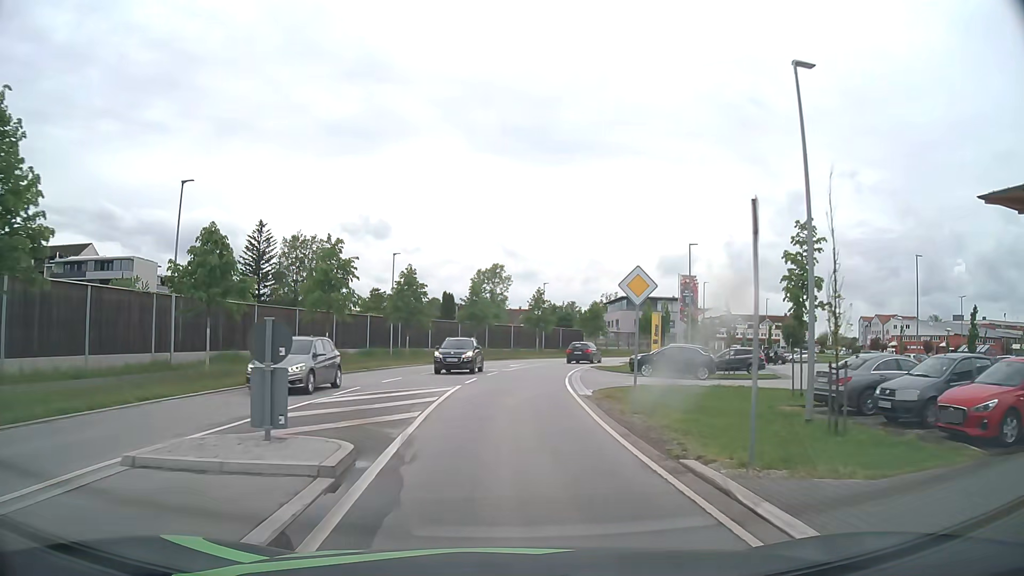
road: unclassified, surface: asphalt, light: Day
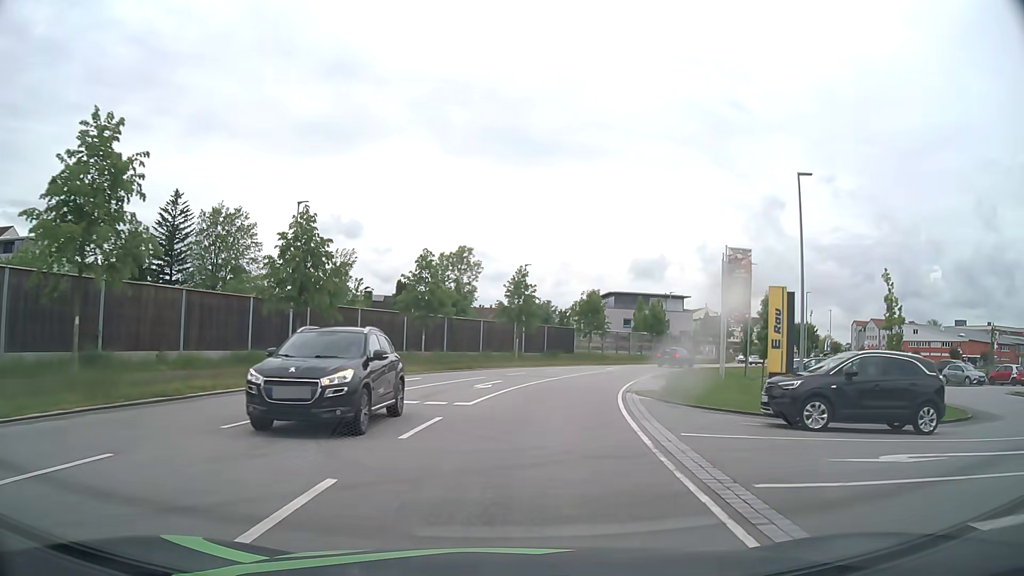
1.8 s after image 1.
(0.0, +19.8) m; +2°
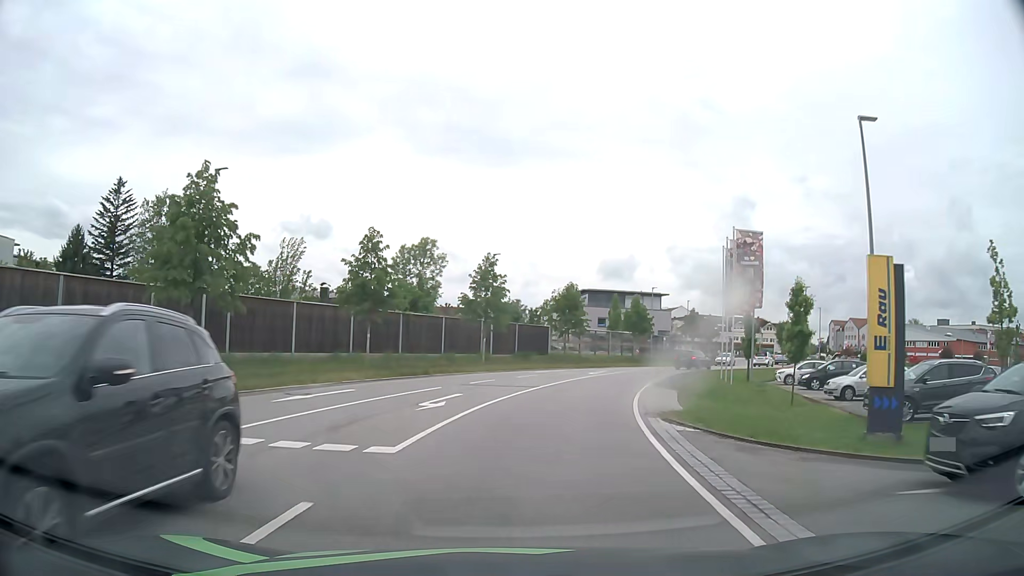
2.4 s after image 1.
(+0.1, +6.9) m; +2°
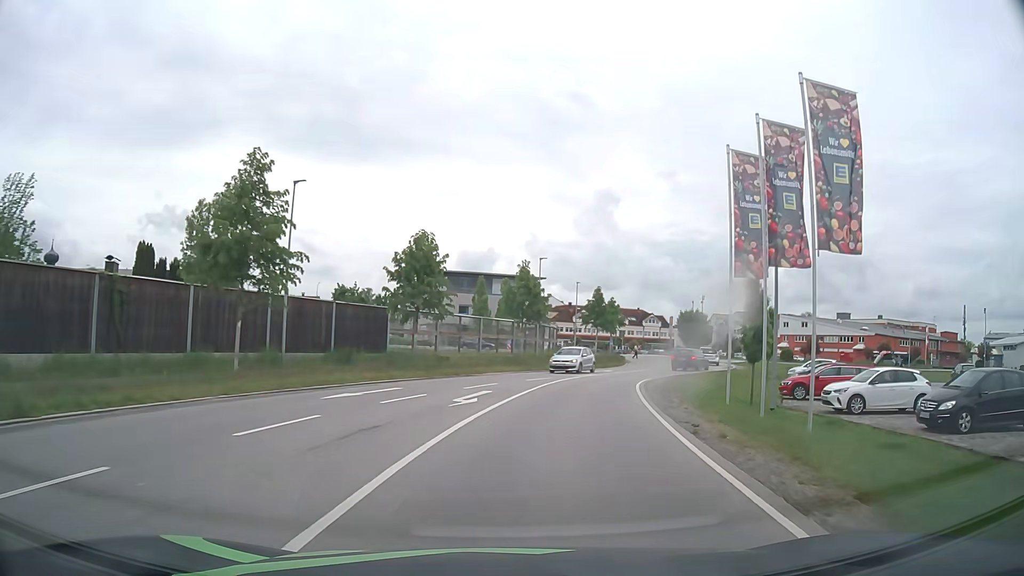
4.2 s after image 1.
(+2.0, +21.2) m; +12°
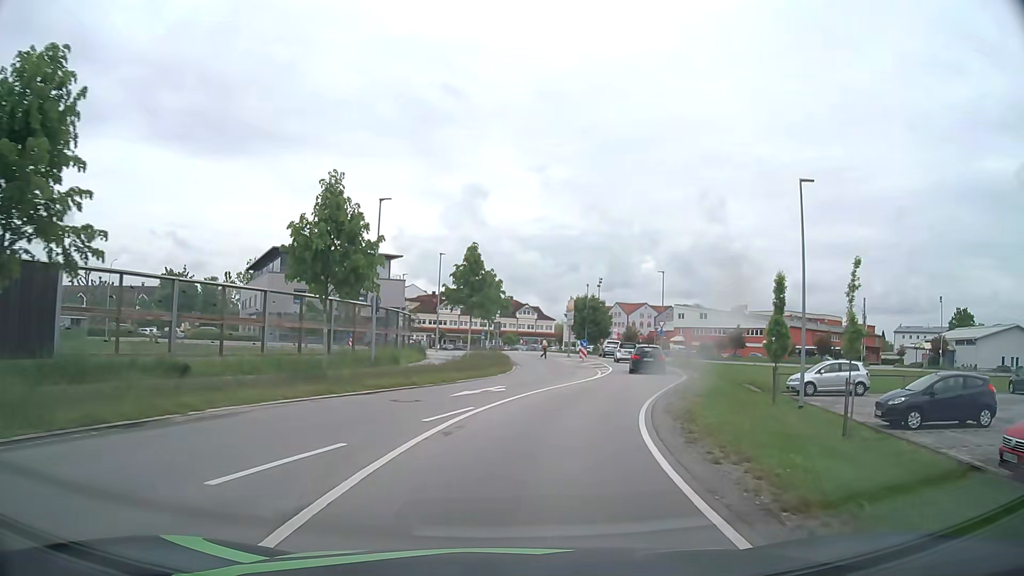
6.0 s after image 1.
(+2.2, +20.0) m; +12°
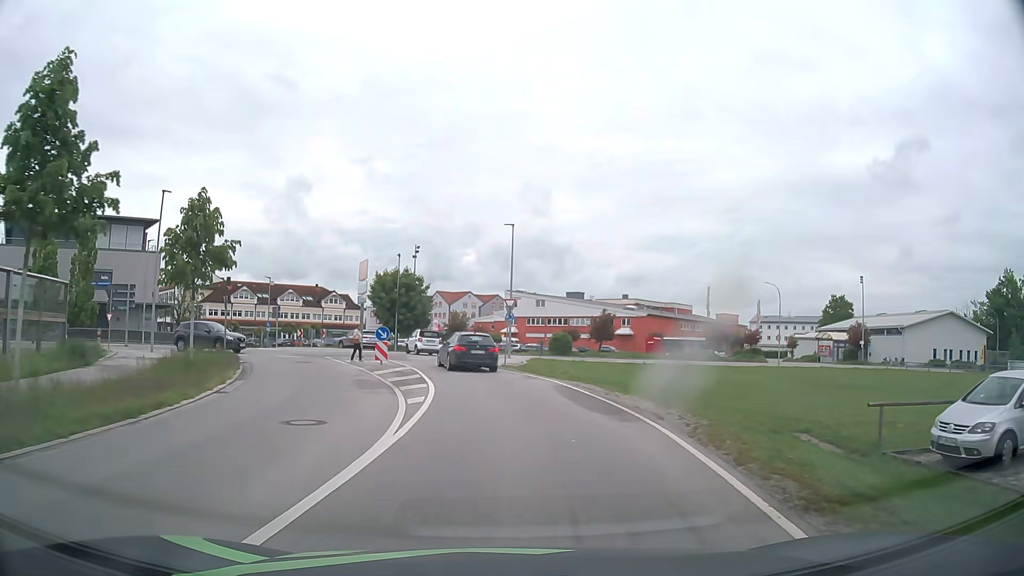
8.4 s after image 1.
(+2.8, +21.3) m; +15°
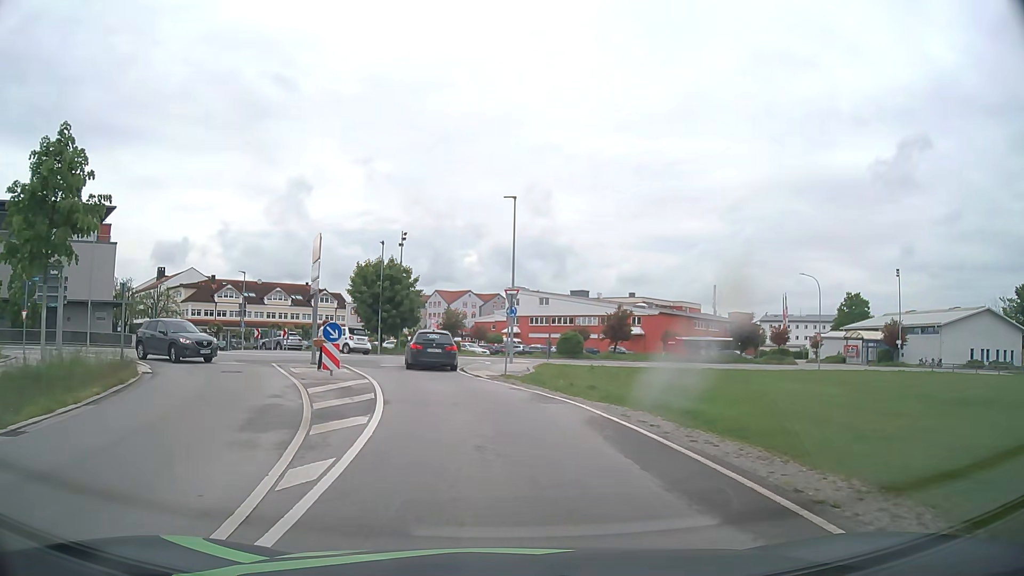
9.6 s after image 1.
(+0.1, +7.9) m; 0°
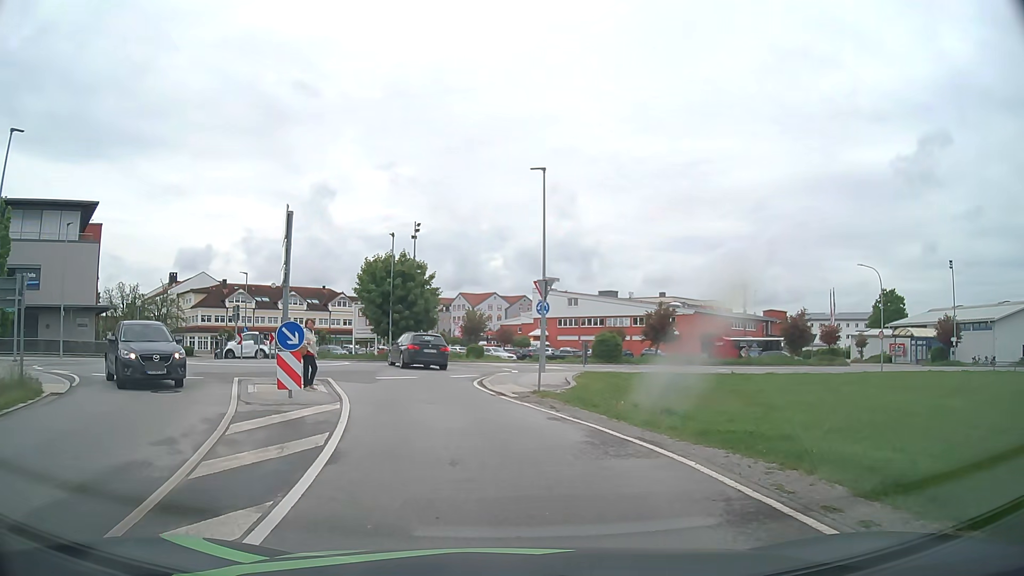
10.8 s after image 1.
(-0.1, +5.9) m; -2°
(-1, +10) (-2, +20) (-4, +30) (-9, +38) (-18, +36) (-26, +30) (-34, +24) (-42, +18) (-50, +12) (-58, +6) m
